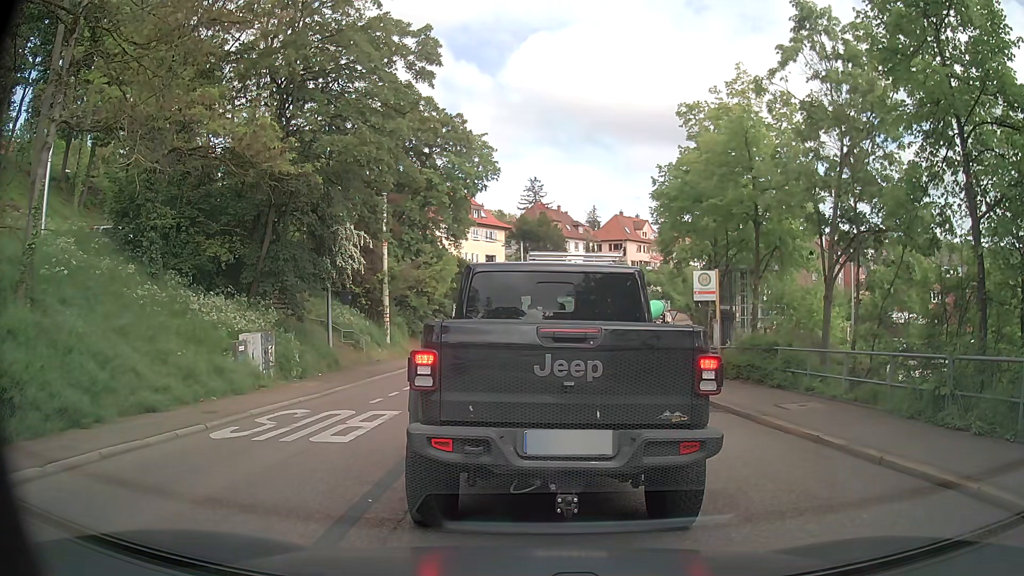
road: secondary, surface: asphalt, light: Day
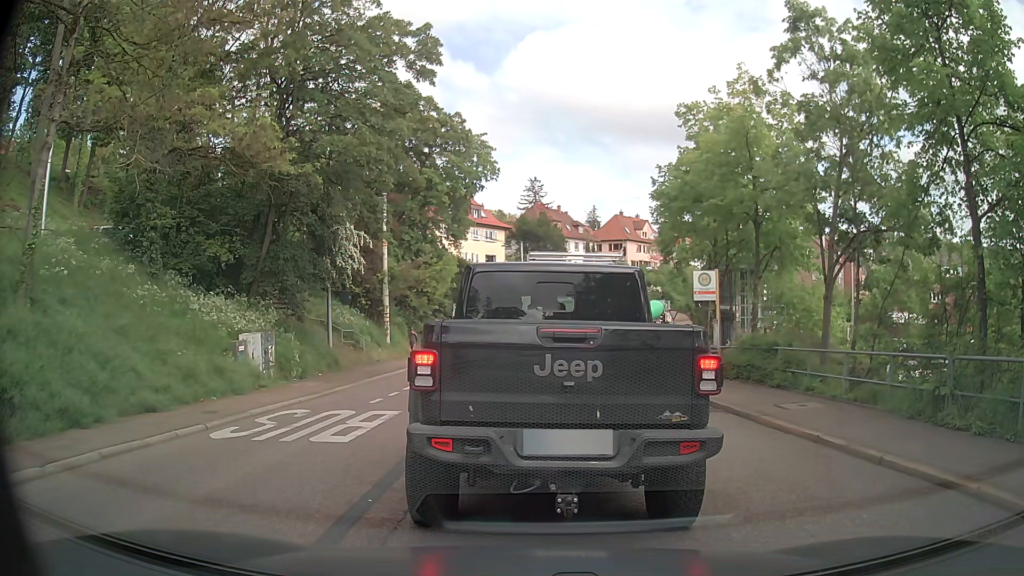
(0.0, 0.0) m; 0°
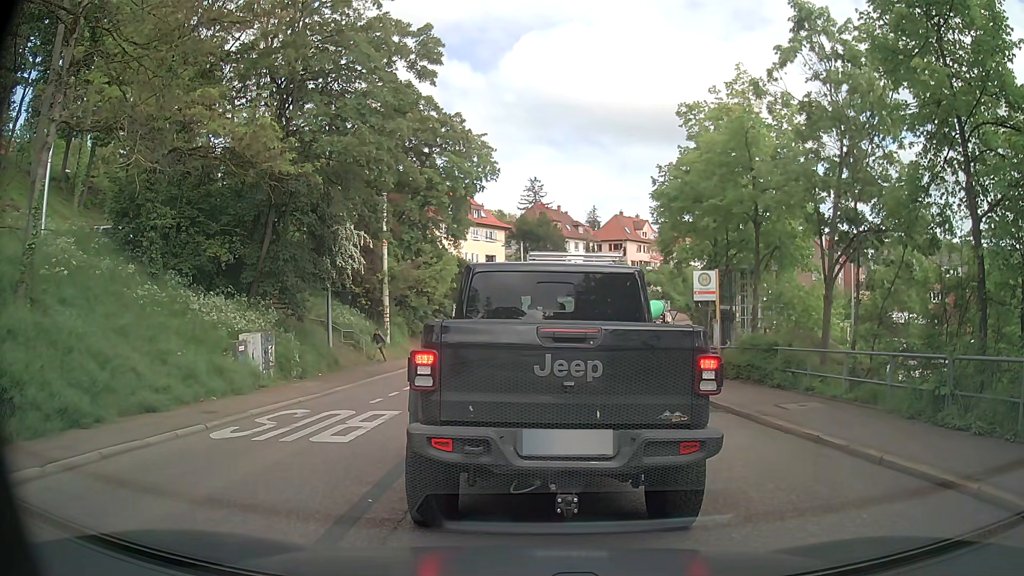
(0.0, 0.0) m; 0°
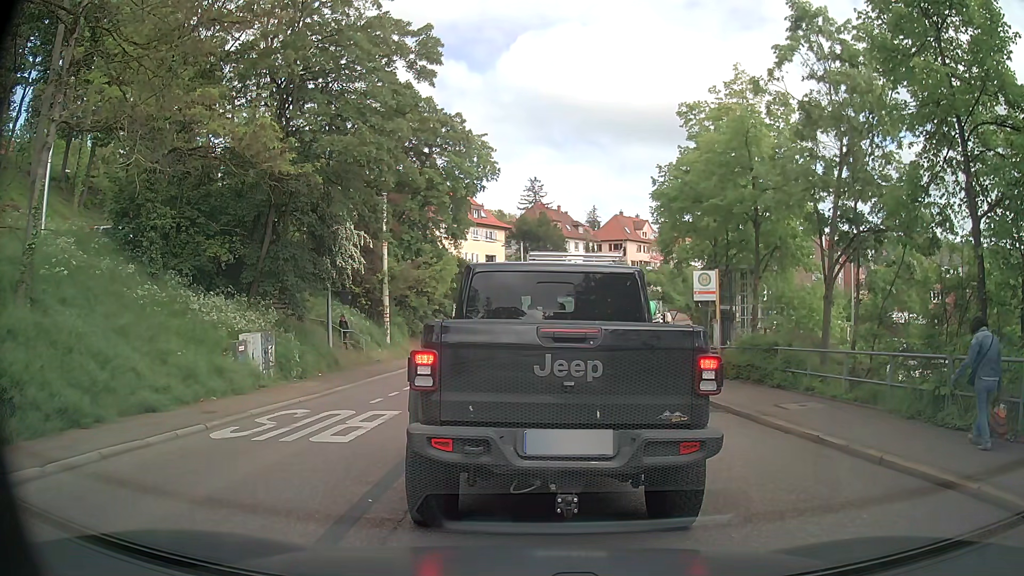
(0.0, 0.0) m; 0°
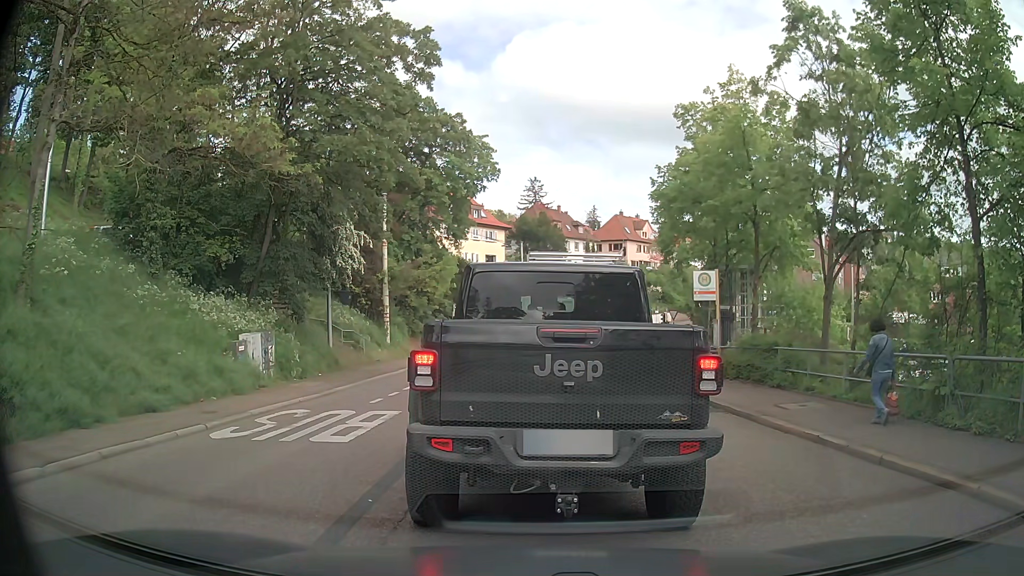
(0.0, 0.0) m; 0°
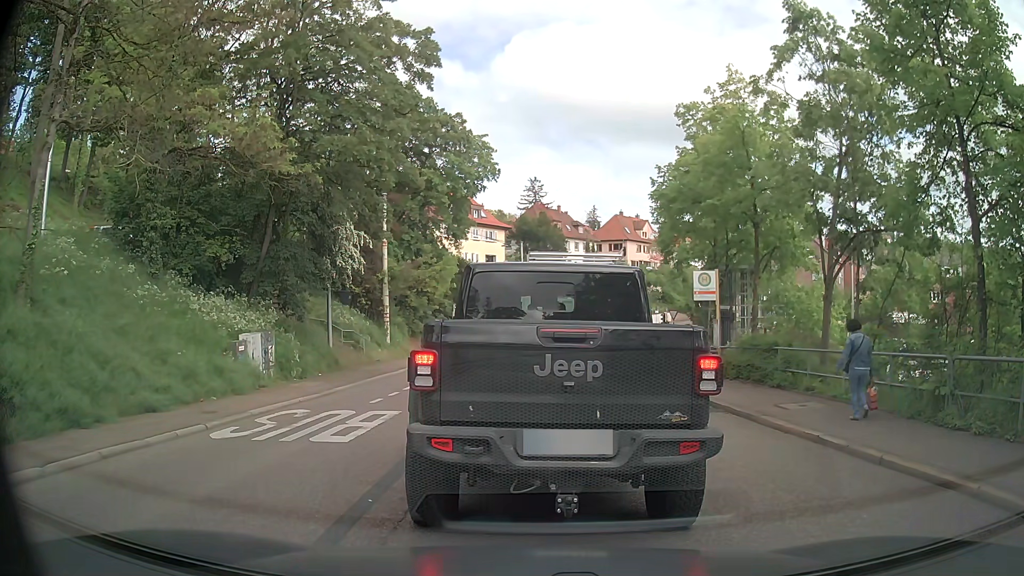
(0.0, 0.0) m; 0°
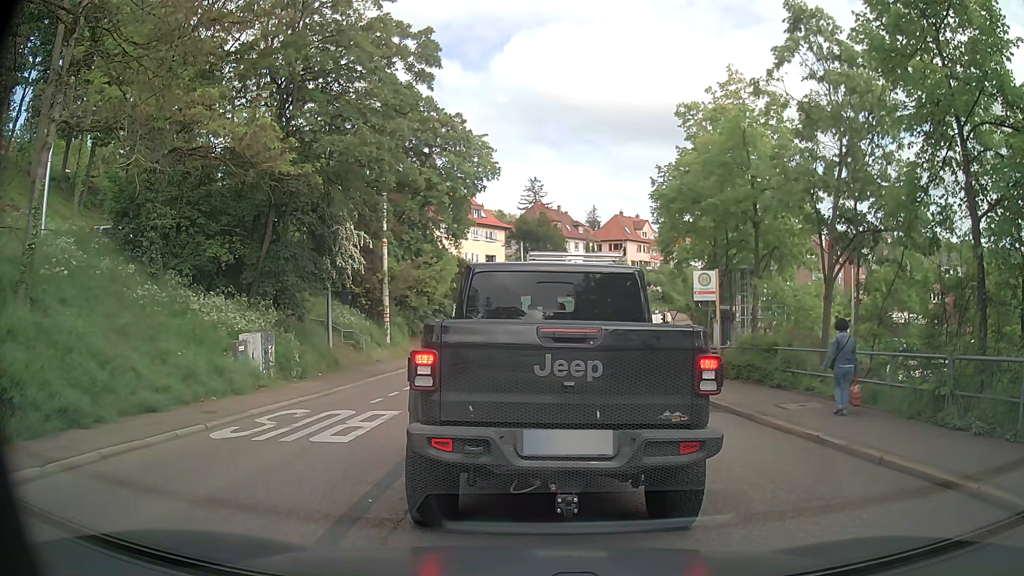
(0.0, 0.0) m; 0°
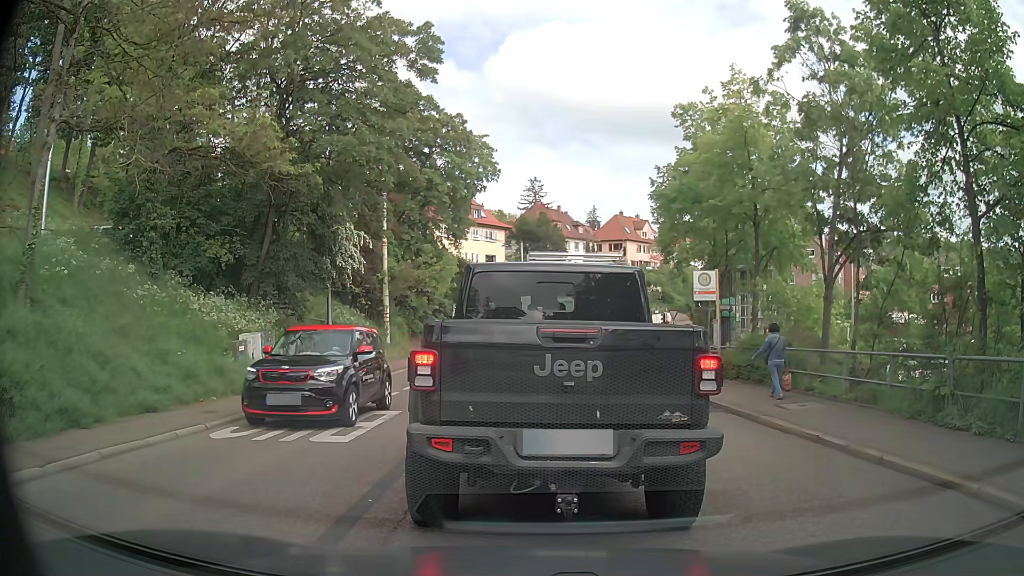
(0.0, 0.0) m; 0°
(0, +10) (0, +20) (+1, +30) (+2, +40) (+5, +49) (+9, +59) (+13, +68) (+17, +77) (+23, +85) (+28, +94) m
